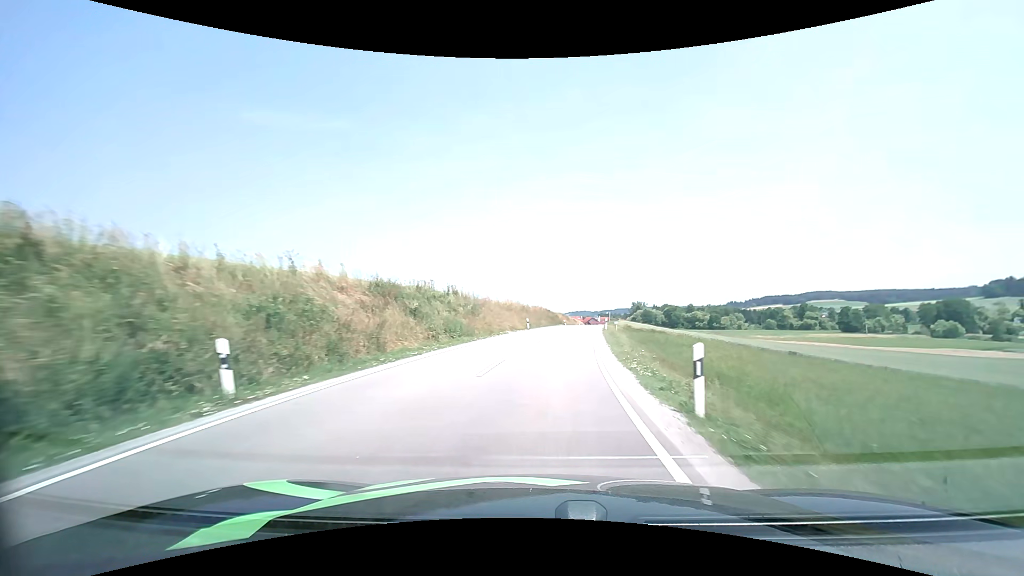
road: secondary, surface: asphalt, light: Day
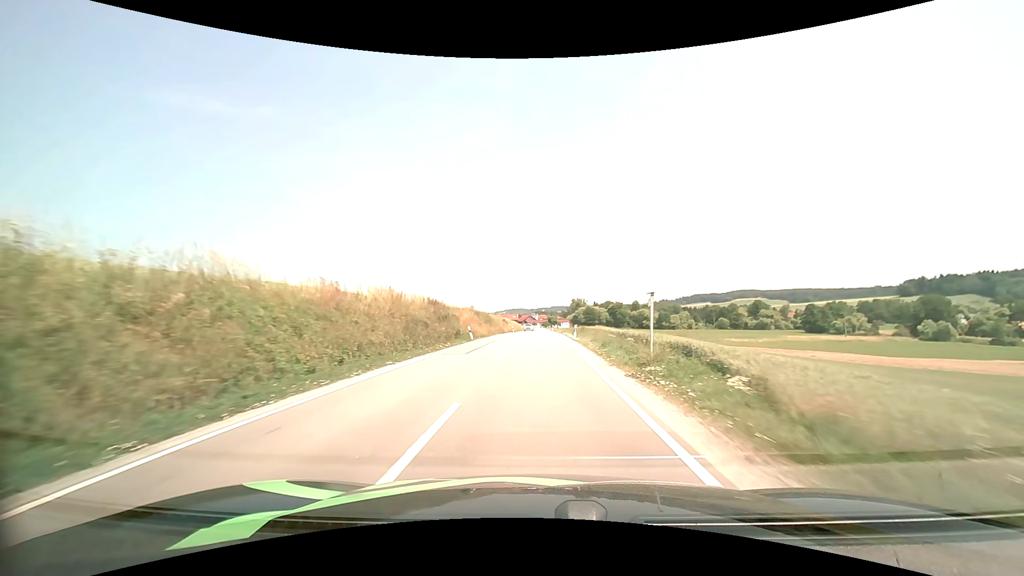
(+4.9, +54.8) m; +7°
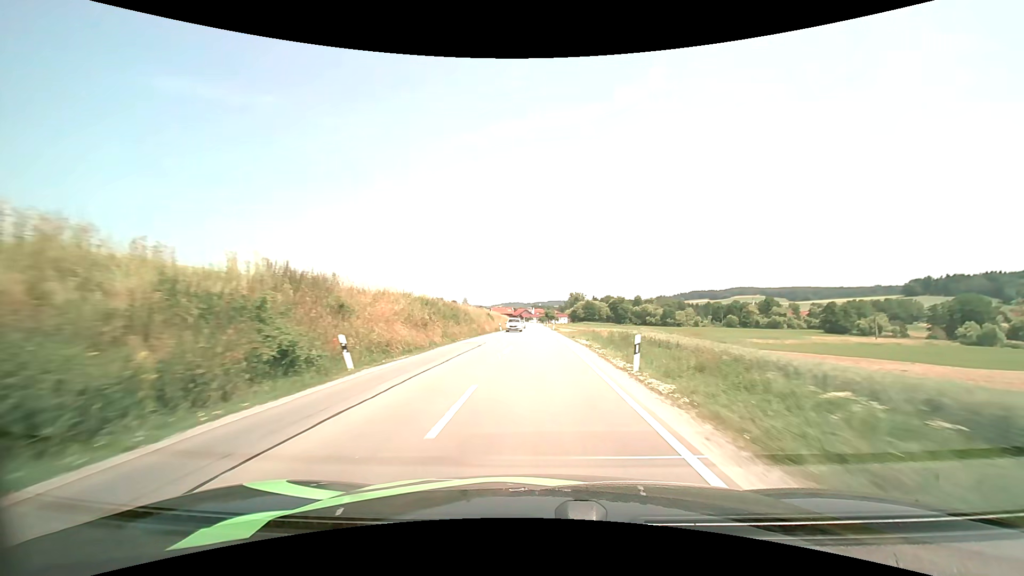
(+0.1, +22.3) m; +1°
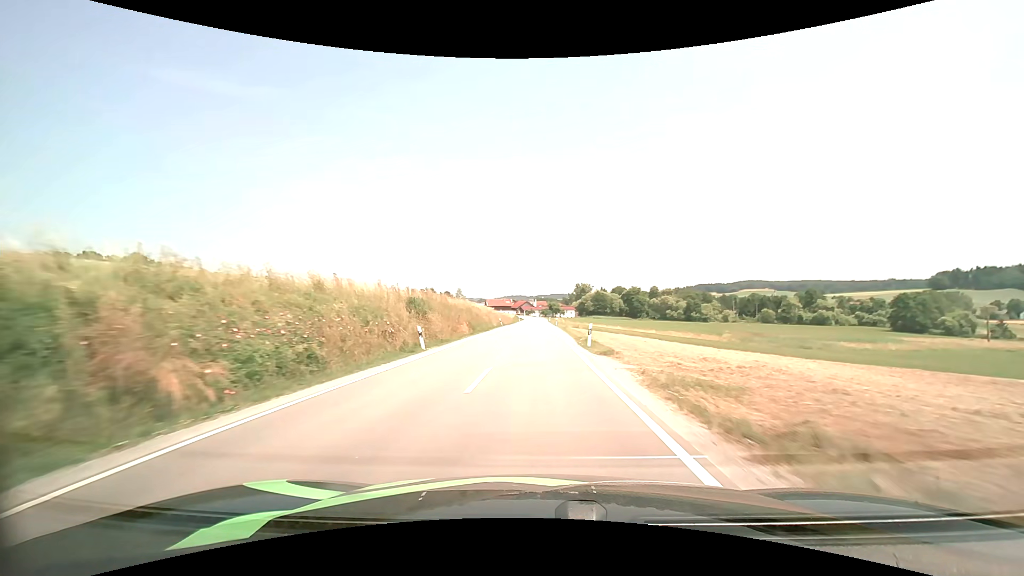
(0.0, +45.1) m; 0°
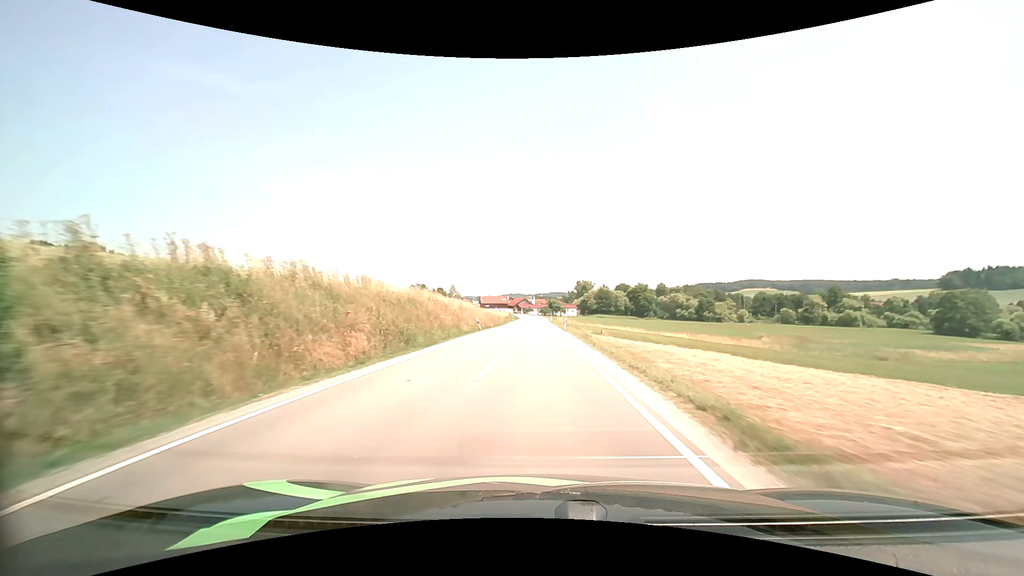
(0.0, +22.8) m; 0°
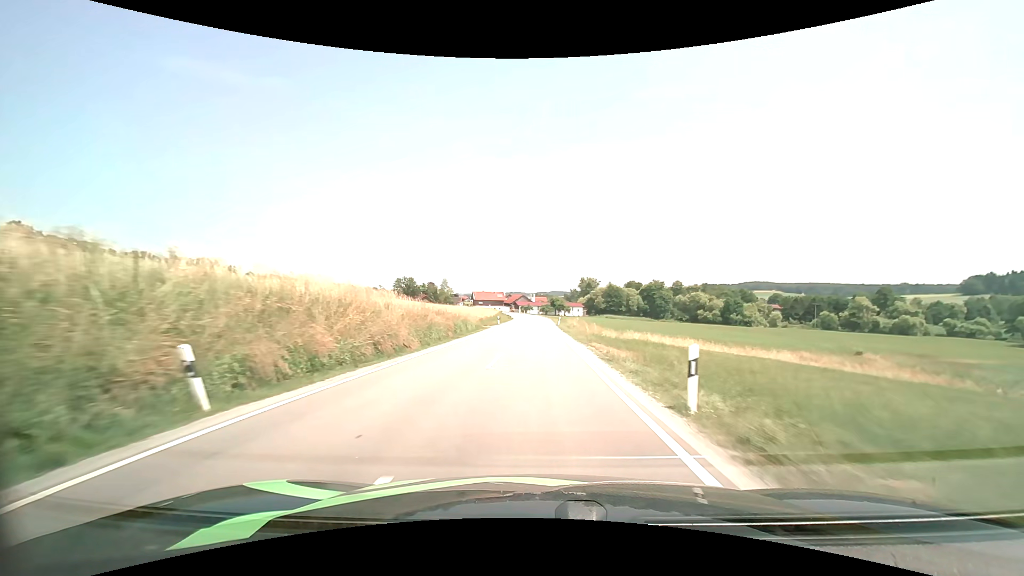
(-0.1, +33.8) m; 0°
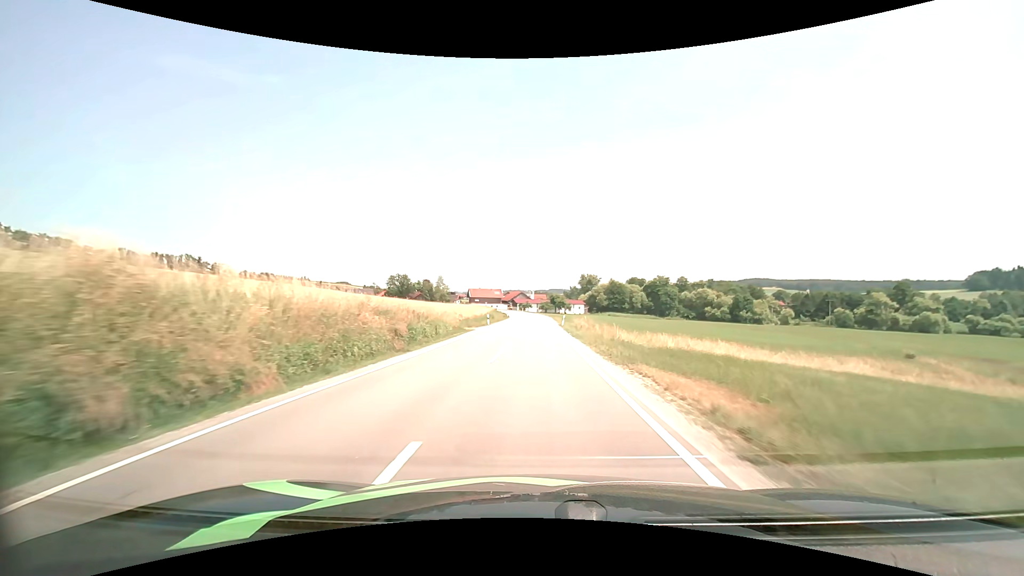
(0.0, +11.0) m; 0°
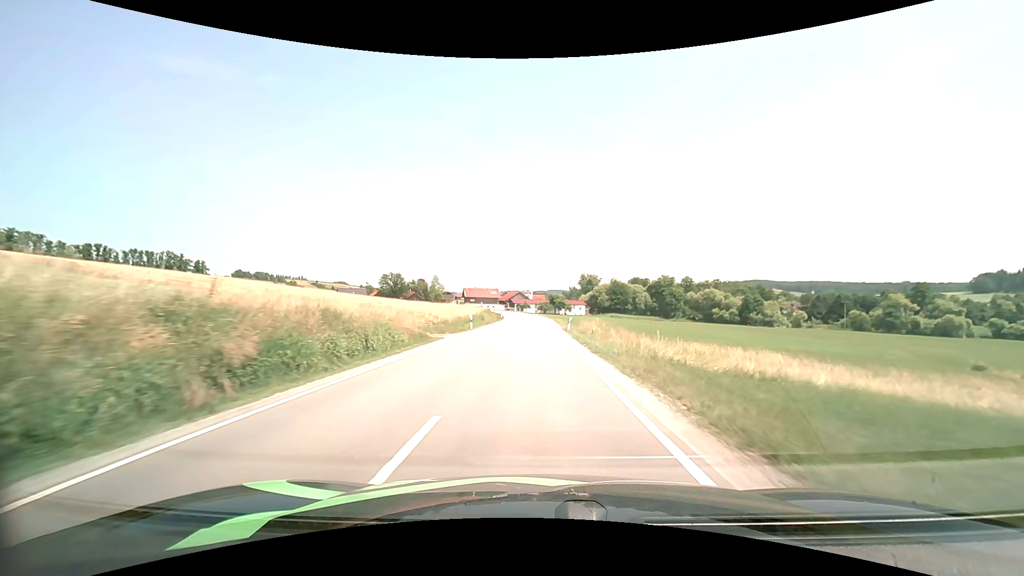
(0.0, +10.9) m; 0°
(0, +10) (0, +20) (0, +30) (0, +40) (0, +50) (0, +60) (0, +70) (-1, +80) (-1, +90) (-2, +100) m
